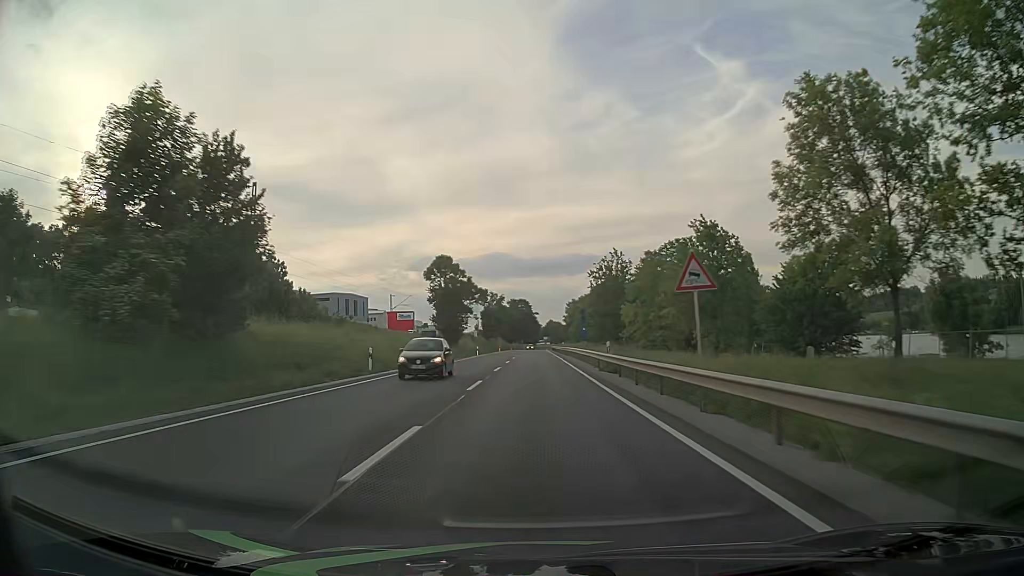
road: primary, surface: asphalt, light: Day
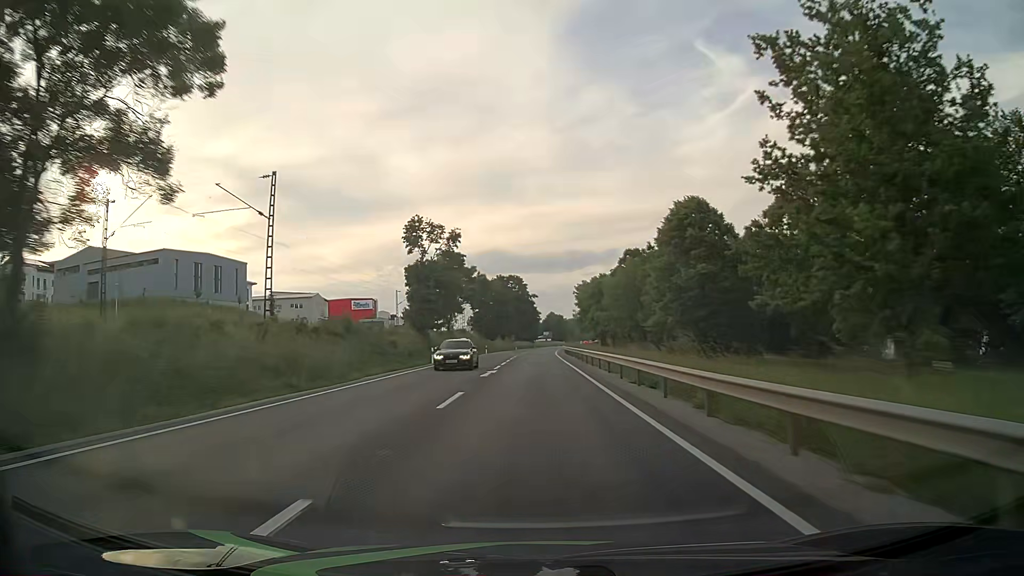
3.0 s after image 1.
(-0.1, +77.3) m; 0°
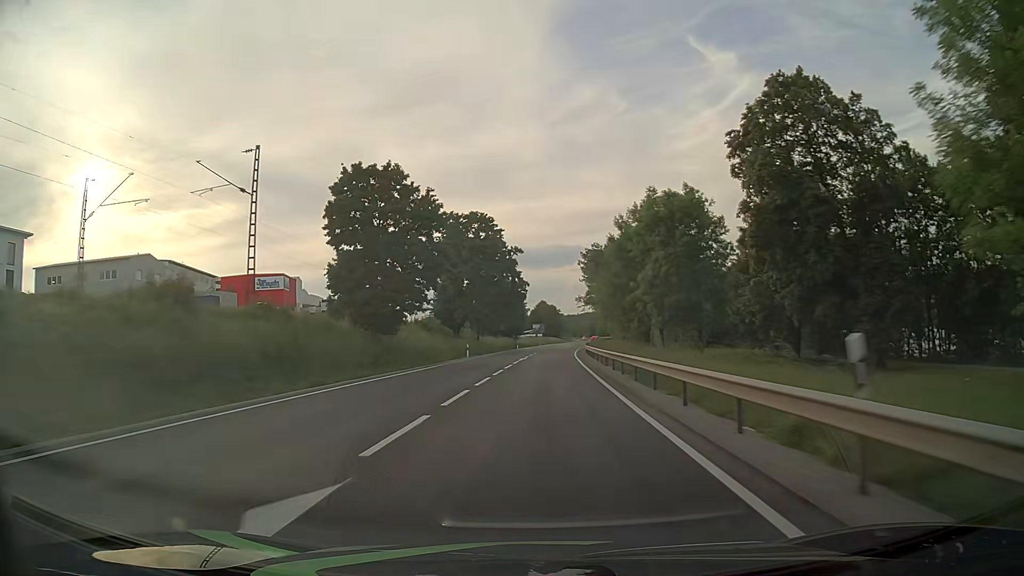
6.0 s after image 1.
(+0.5, +78.5) m; +1°
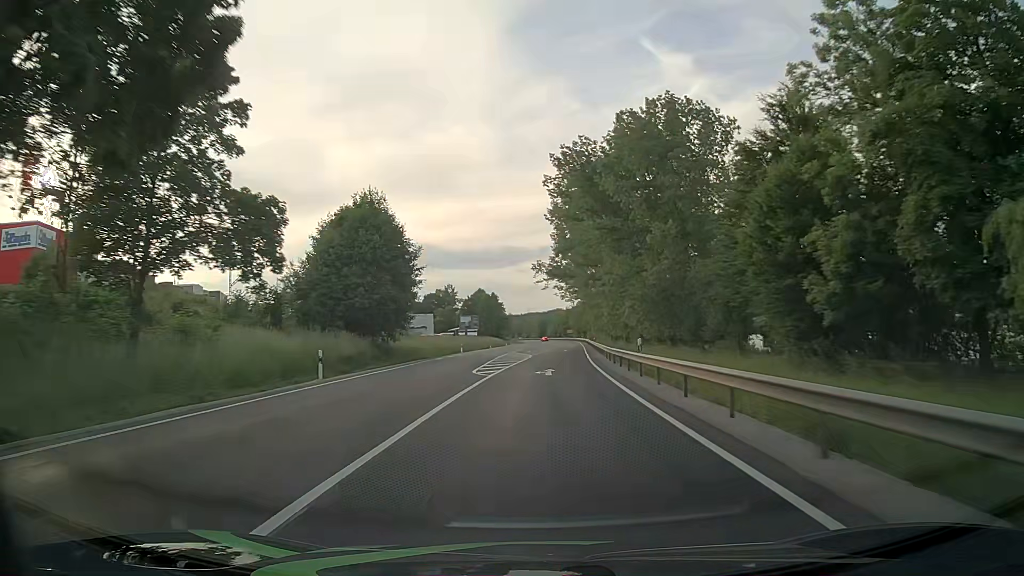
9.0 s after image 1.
(+2.6, +78.9) m; +5°
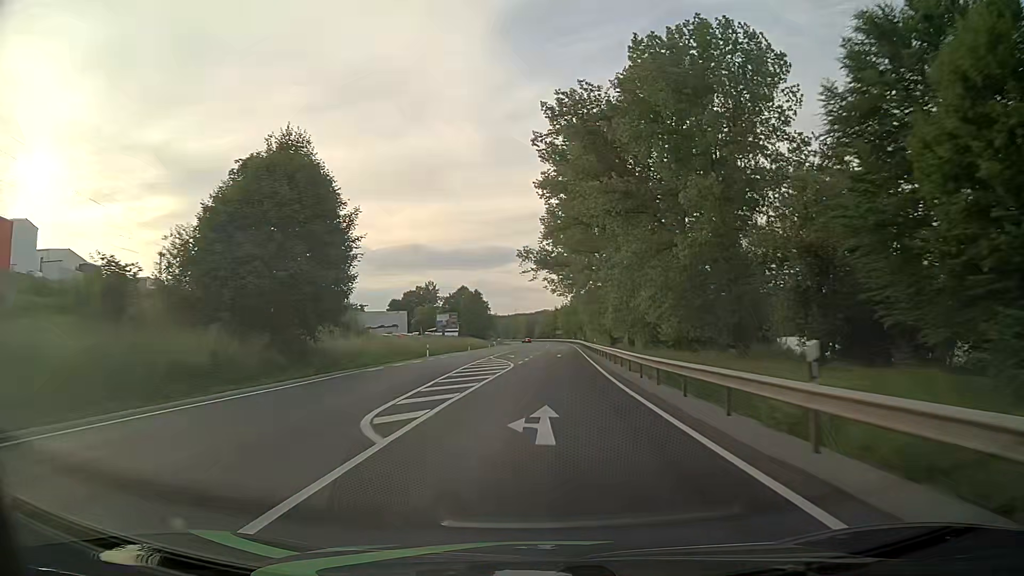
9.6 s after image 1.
(+0.1, +15.8) m; +1°
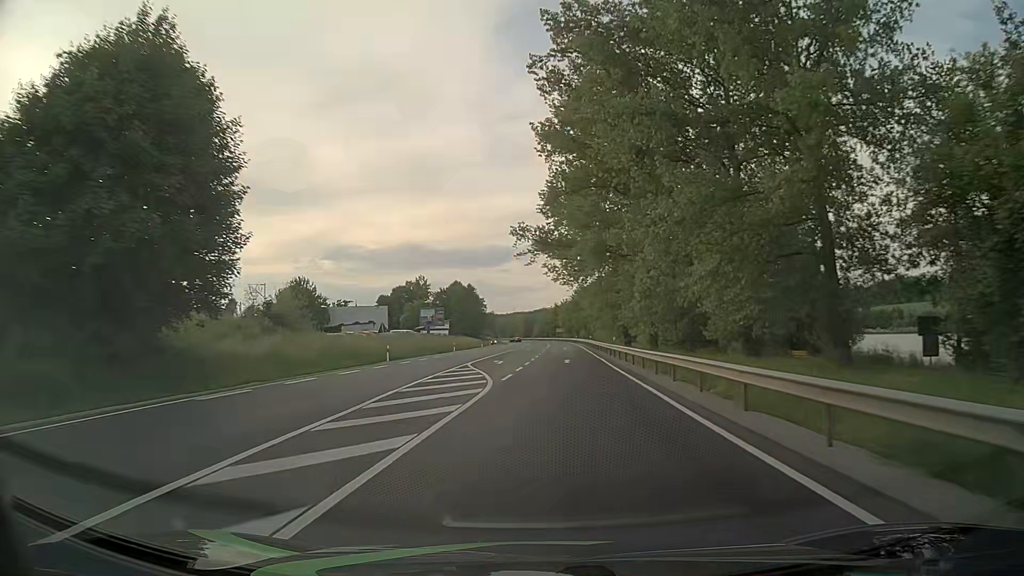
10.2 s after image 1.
(0.0, +15.8) m; 0°
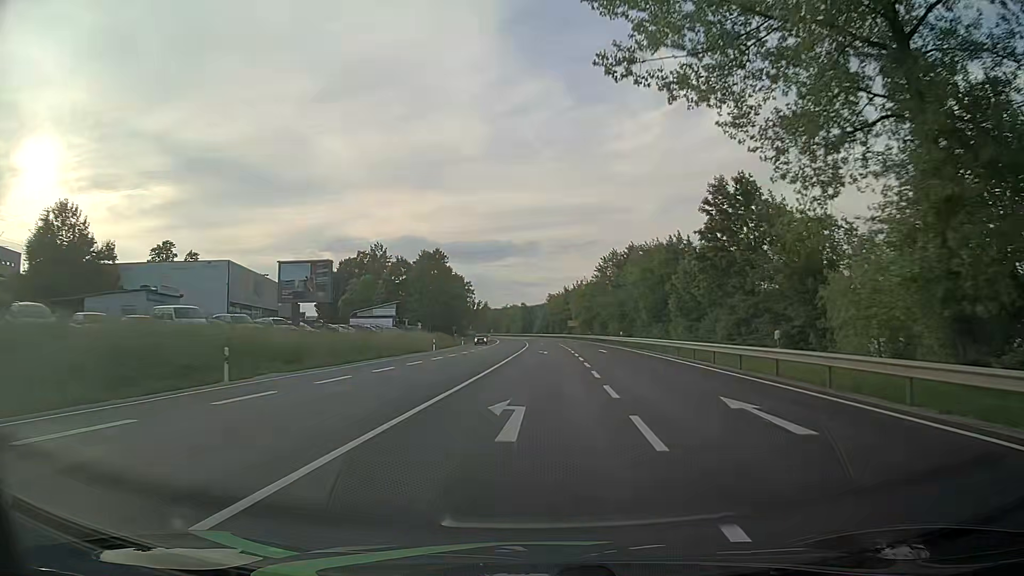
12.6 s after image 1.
(-0.6, +61.1) m; 0°
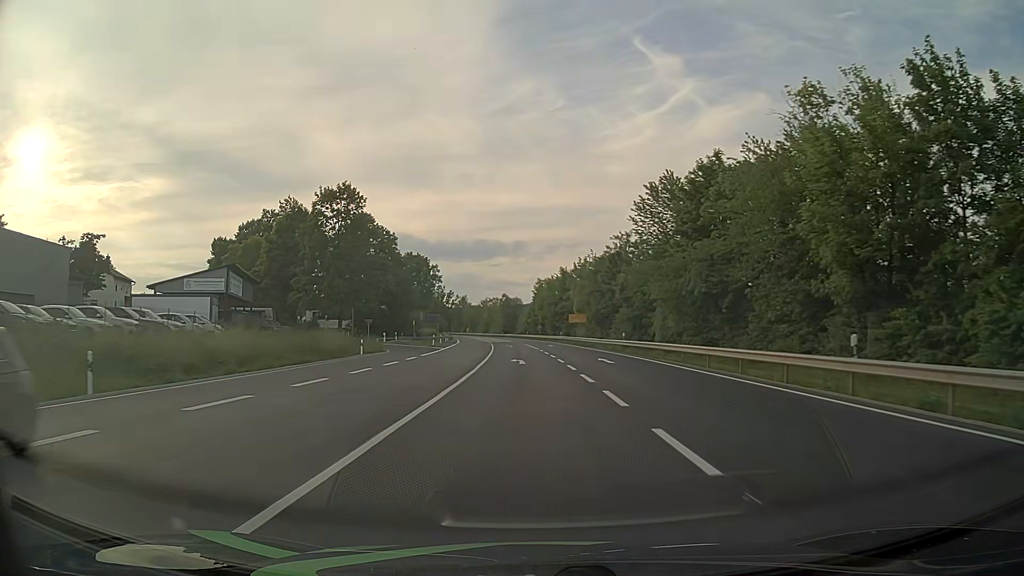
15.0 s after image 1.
(+1.1, +48.7) m; +1°
(0, +10) (0, +20) (0, +30) (-1, +40) (-1, +50) (-2, +60) (-2, +70) (-5, +80) (-11, +87) (-21, +89) m
